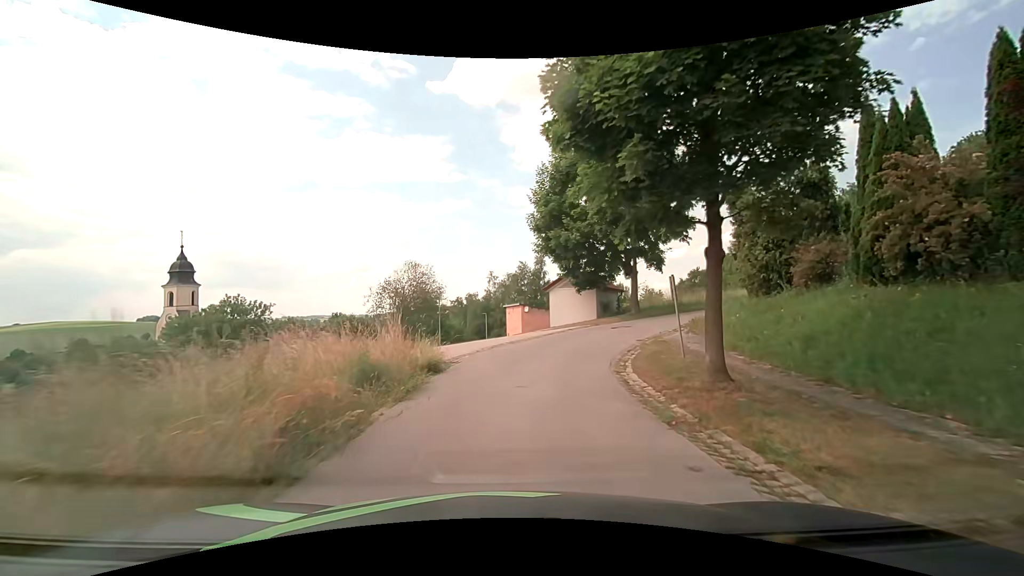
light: Day
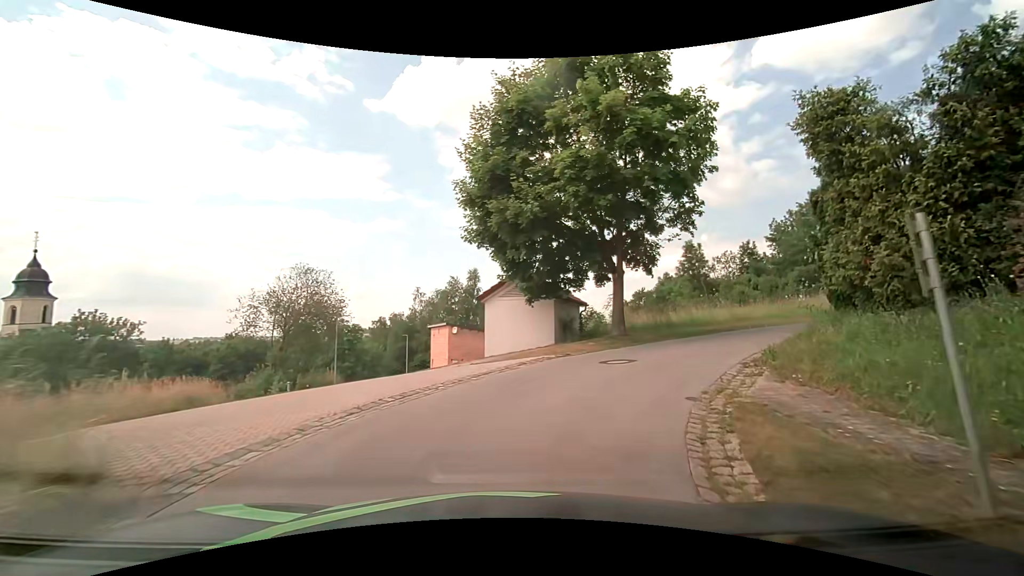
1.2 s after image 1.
(+0.3, +9.1) m; +6°
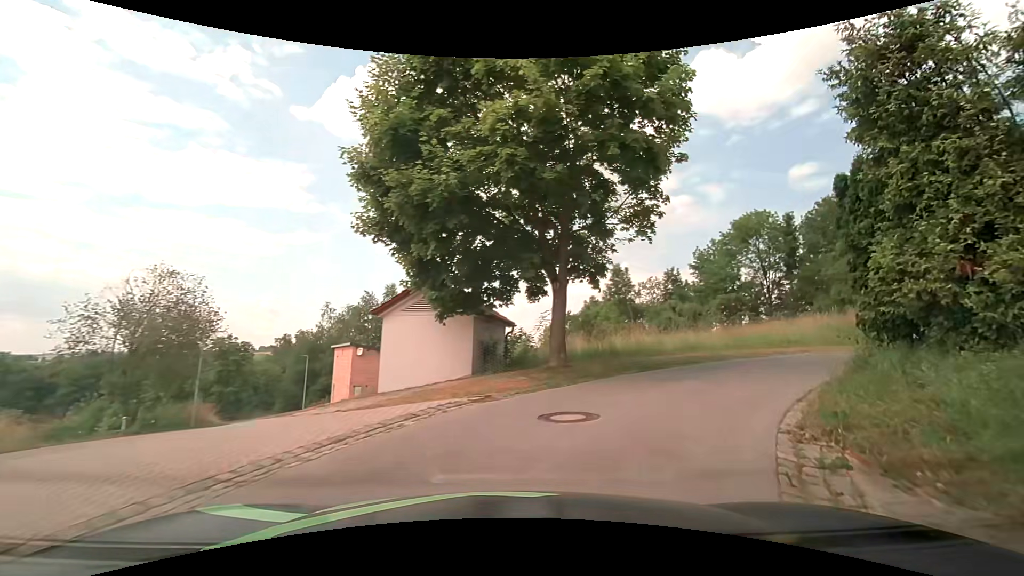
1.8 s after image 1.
(+0.2, +4.2) m; +10°
